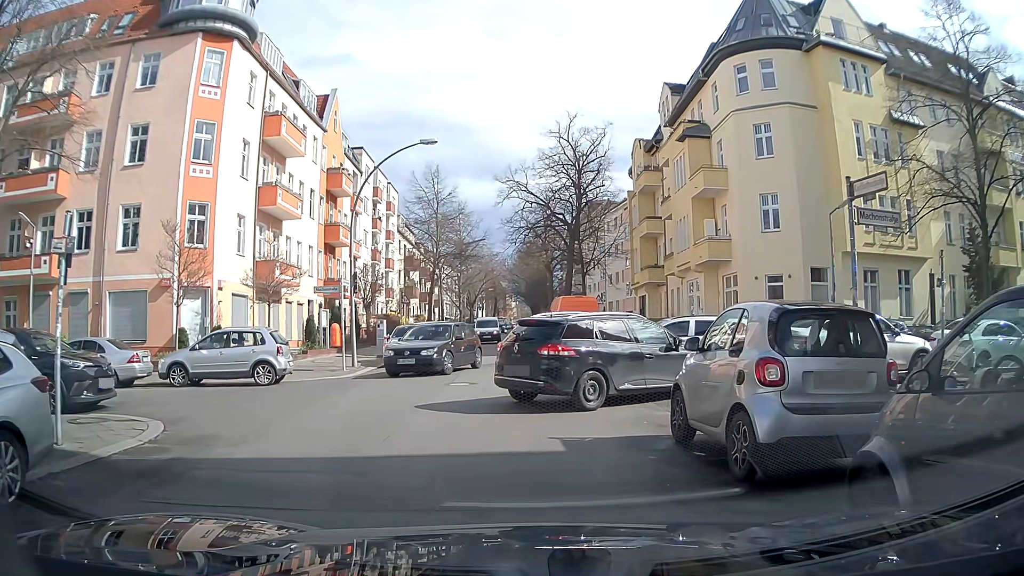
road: residential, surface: asphalt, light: Day
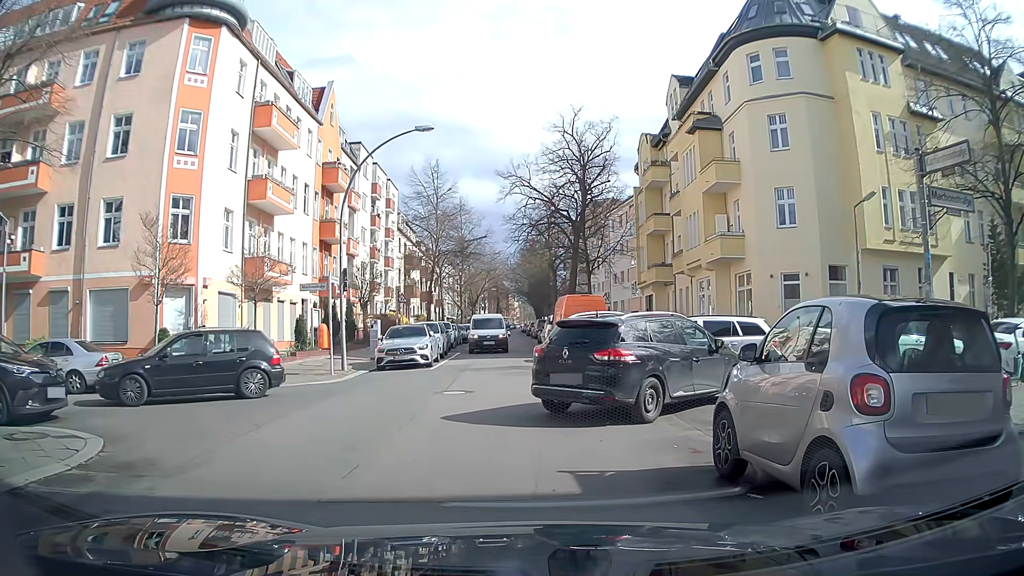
(0.0, +1.6) m; 0°
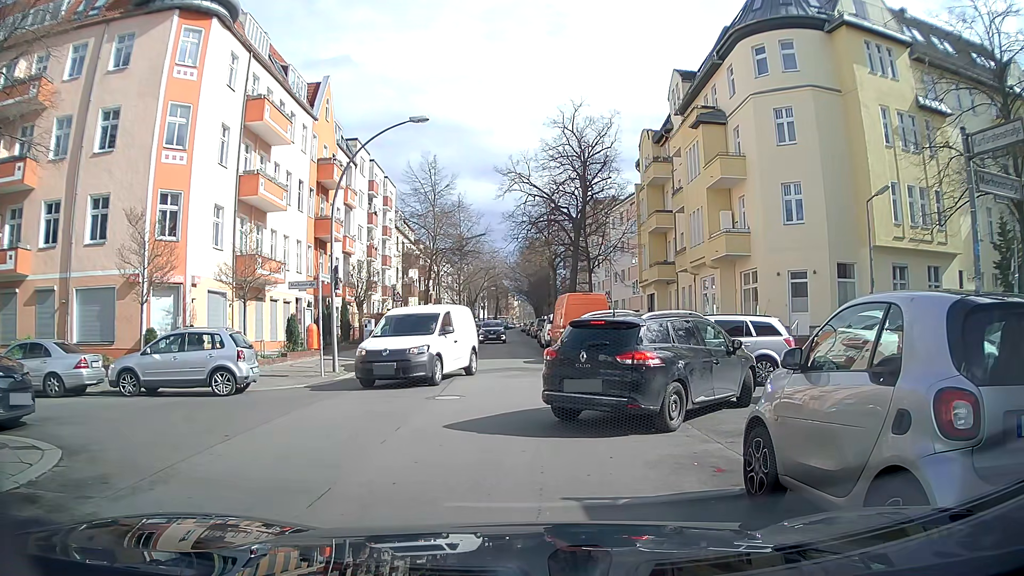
(0.0, +1.0) m; 0°
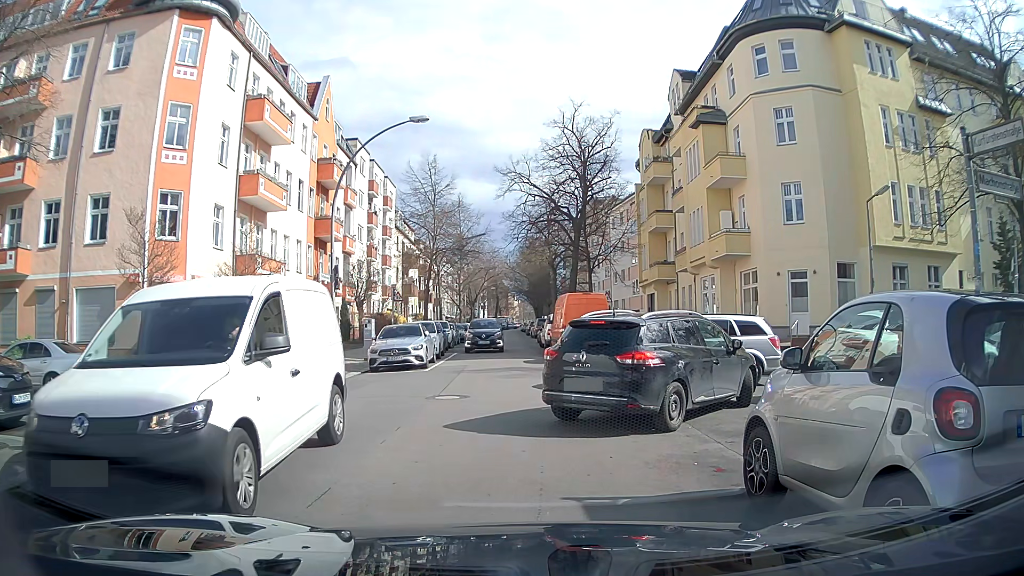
(0.0, 0.0) m; 0°
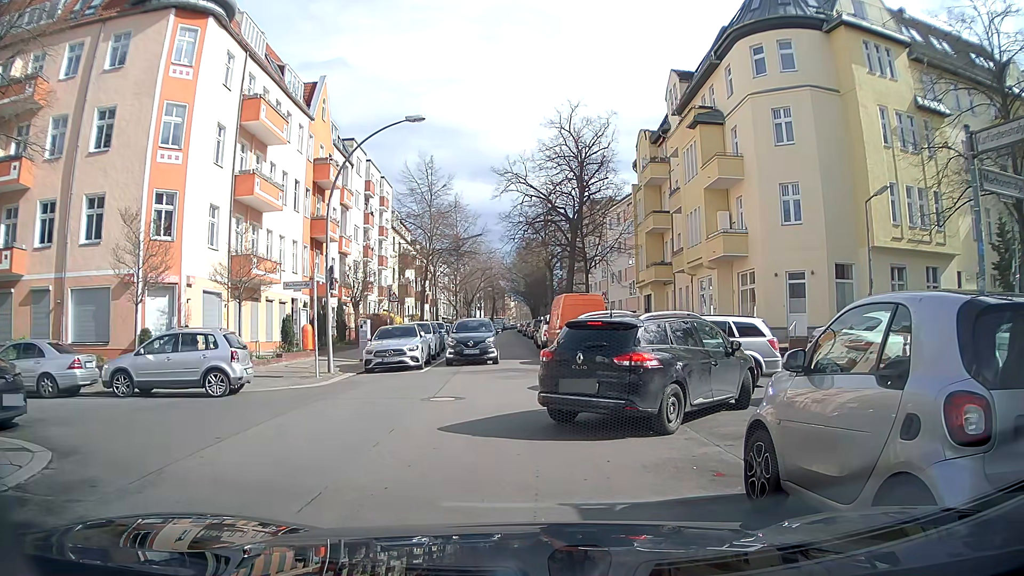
(0.0, +0.1) m; 0°
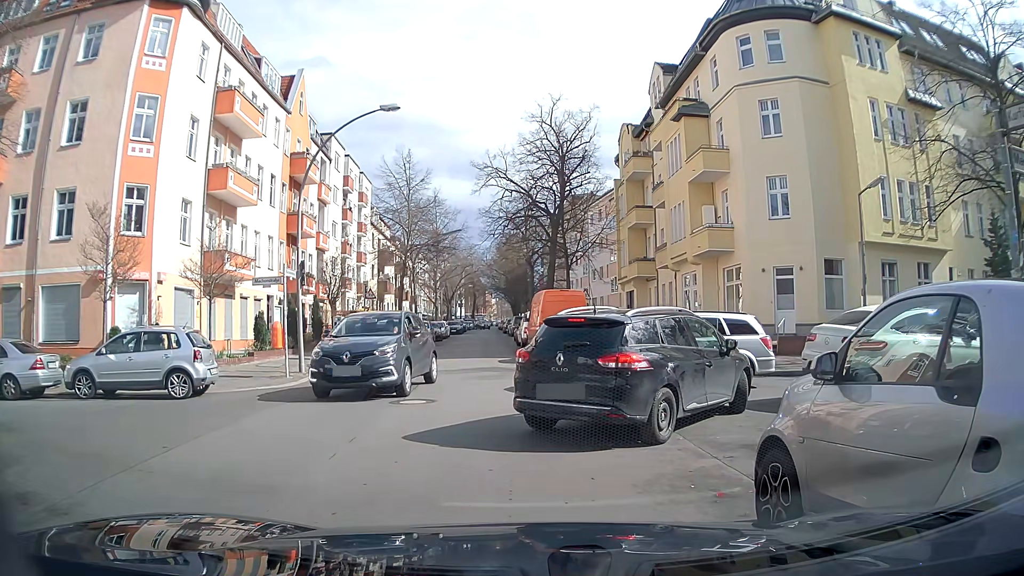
(0.0, +0.8) m; 0°
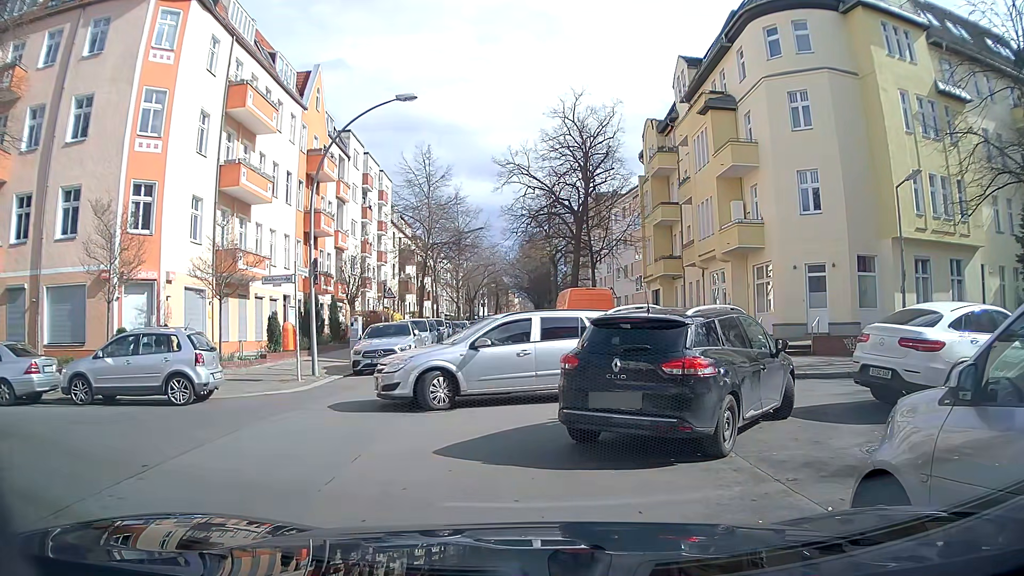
(0.0, +1.0) m; 0°
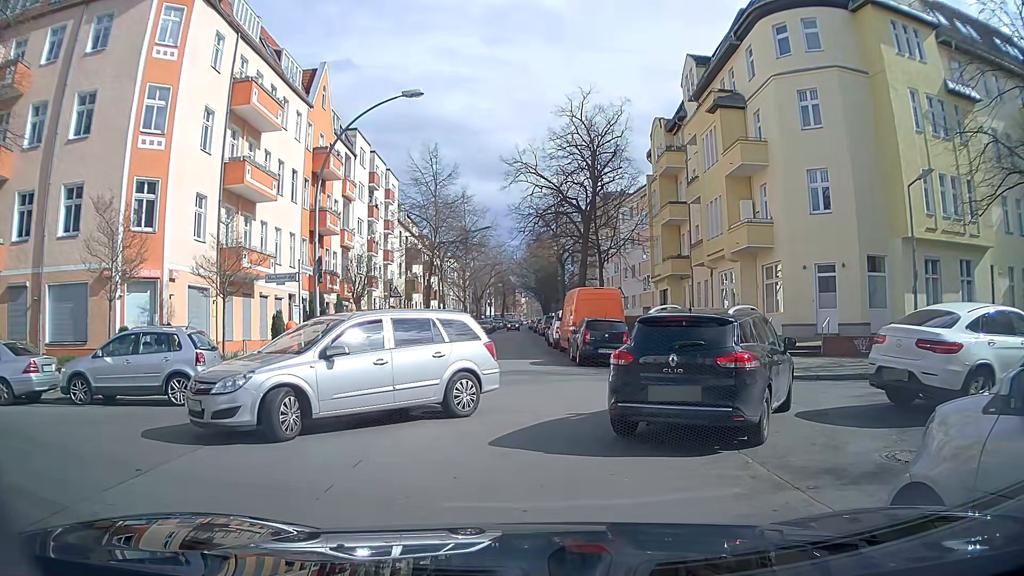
(0.0, +0.3) m; 0°
